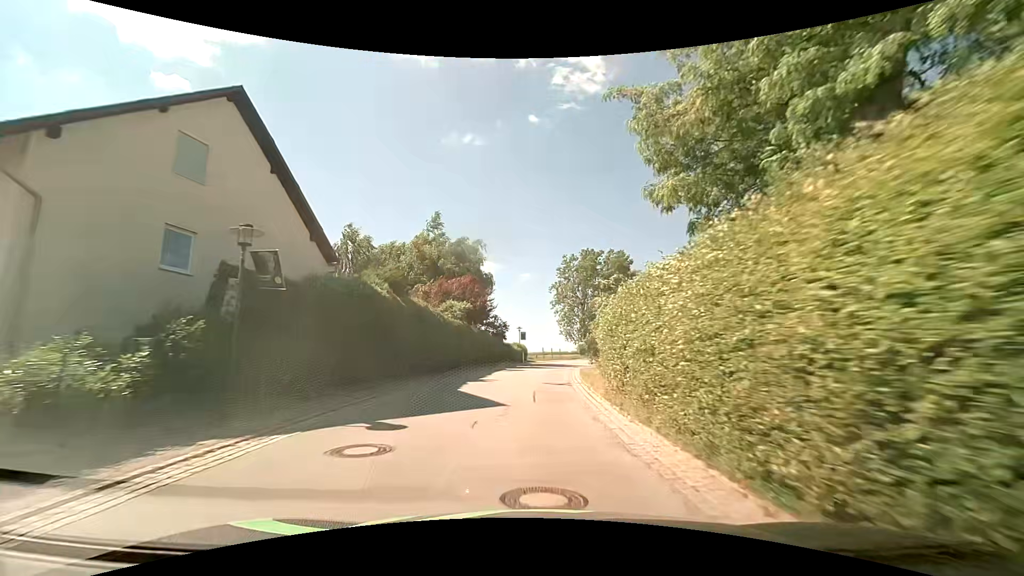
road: secondary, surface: asphalt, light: Day
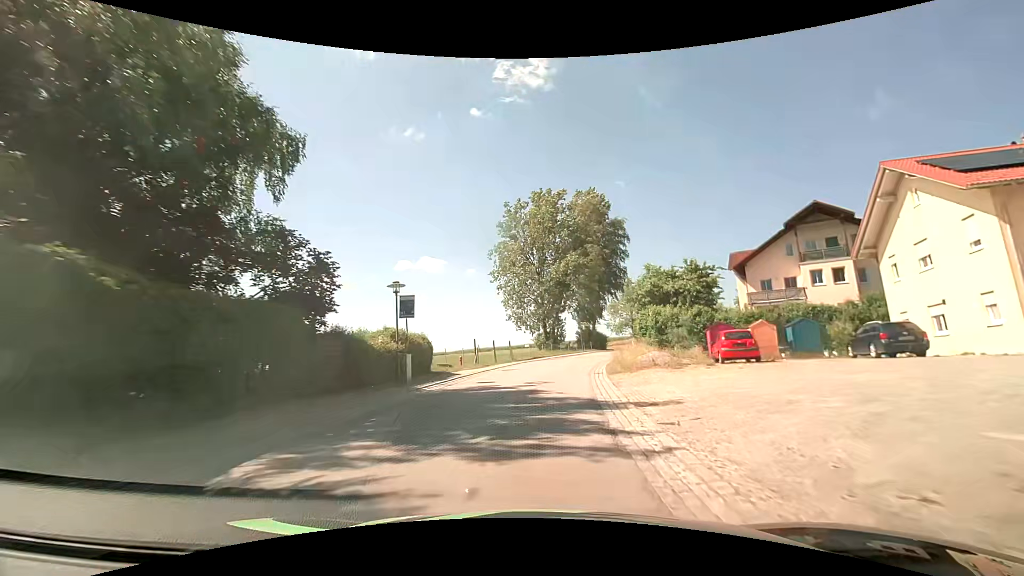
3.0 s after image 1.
(+1.2, +35.8) m; +6°
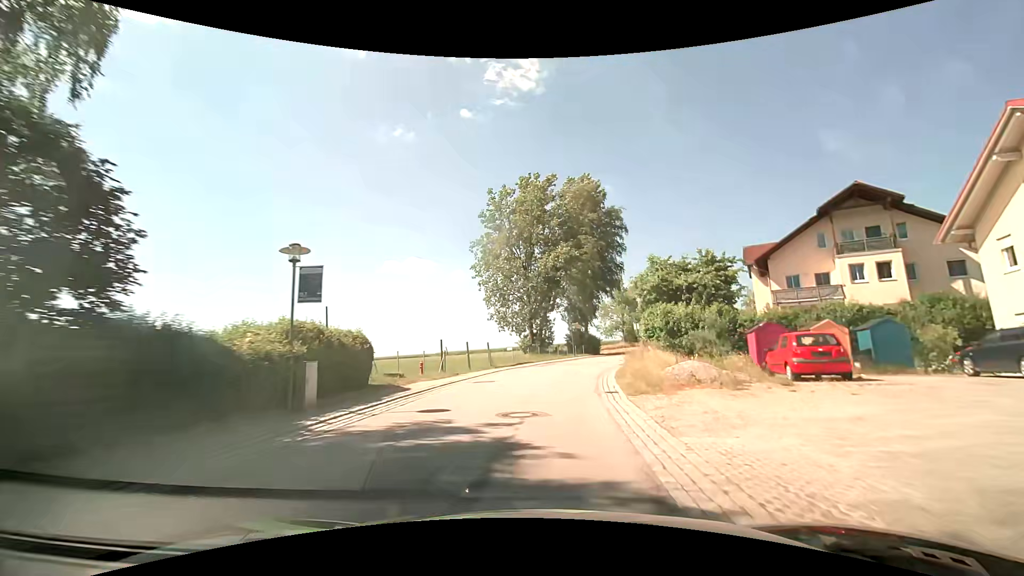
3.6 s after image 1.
(0.0, +7.3) m; +1°
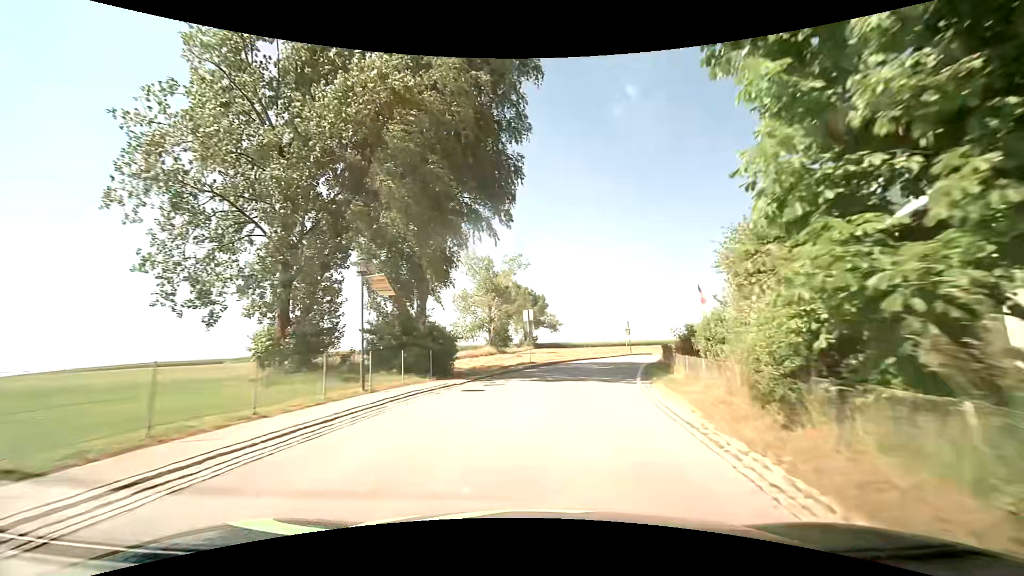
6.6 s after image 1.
(+4.2, +35.5) m; +16°
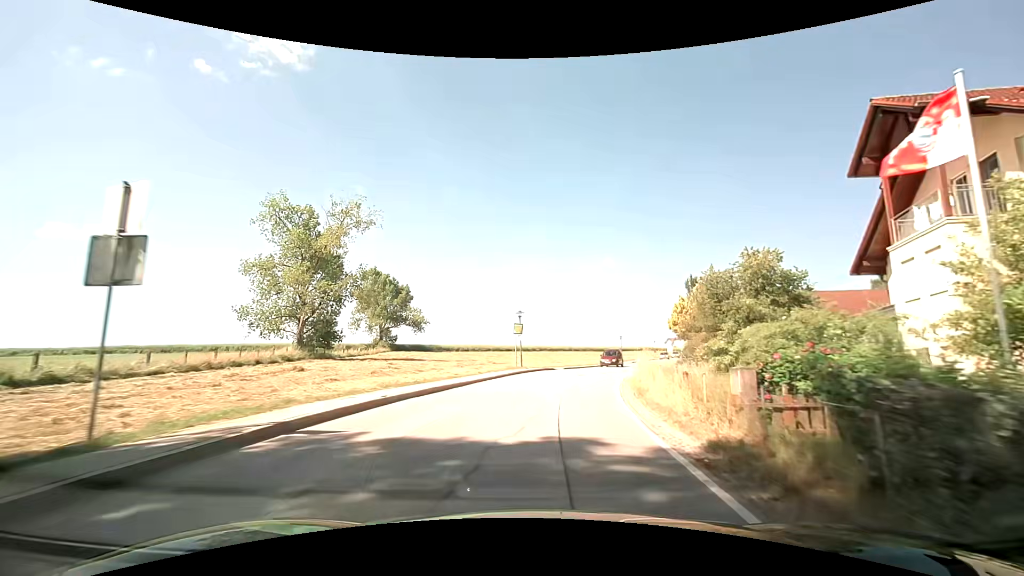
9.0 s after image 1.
(+3.6, +27.0) m; +14°
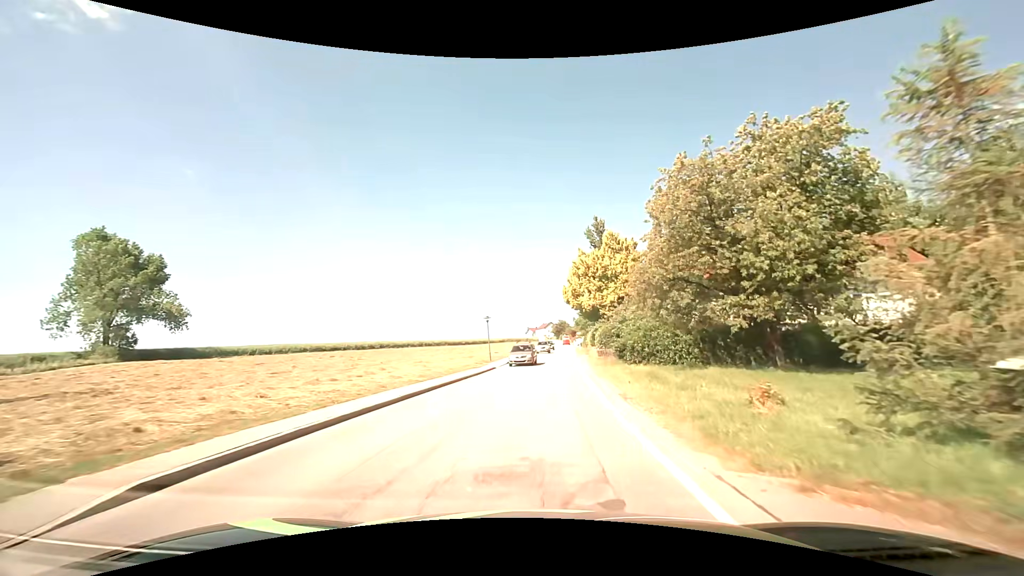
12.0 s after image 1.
(+5.0, +33.4) m; +16°
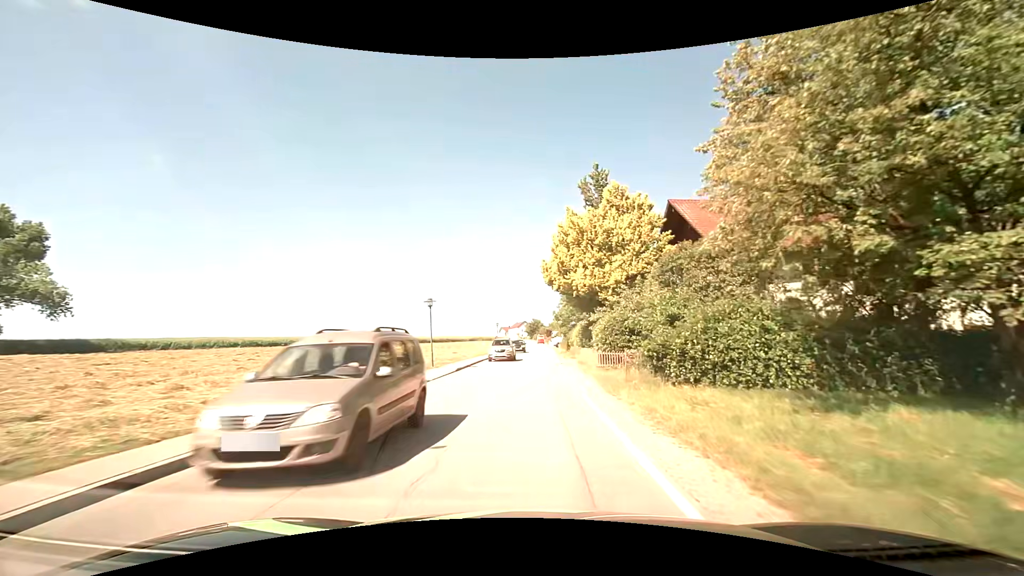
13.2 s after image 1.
(+0.6, +14.0) m; +3°
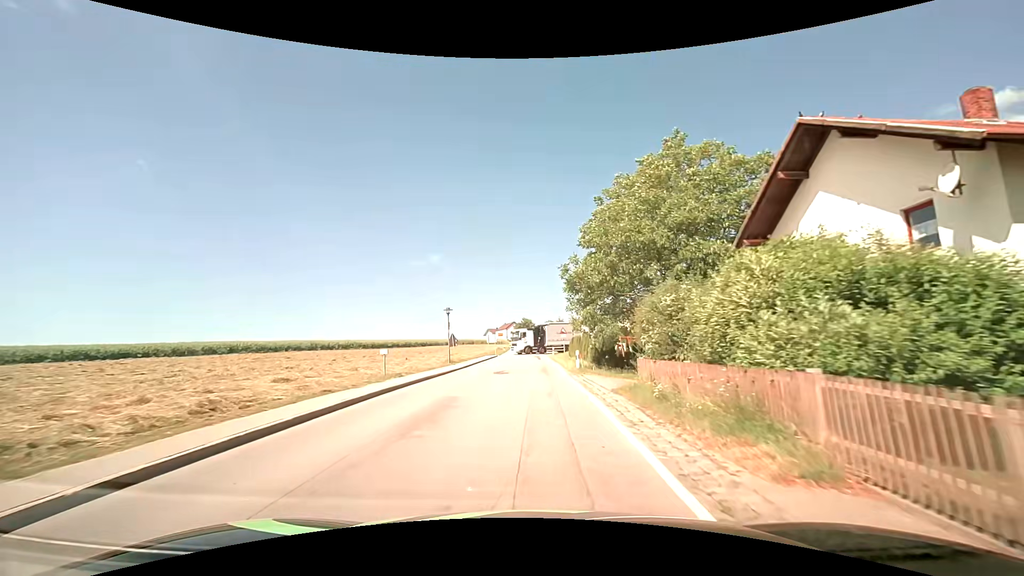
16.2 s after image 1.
(+0.7, +33.7) m; +1°
